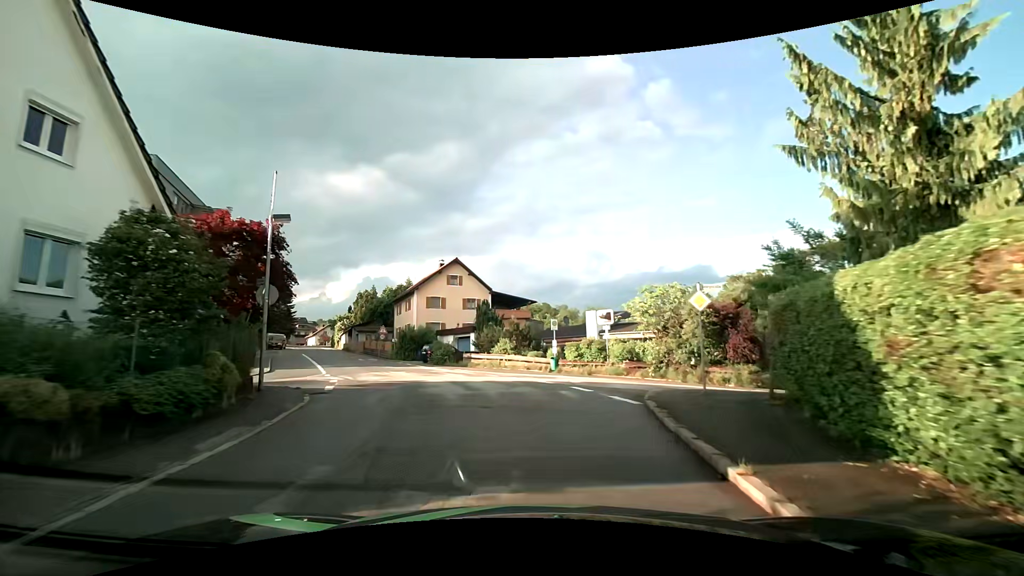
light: Day
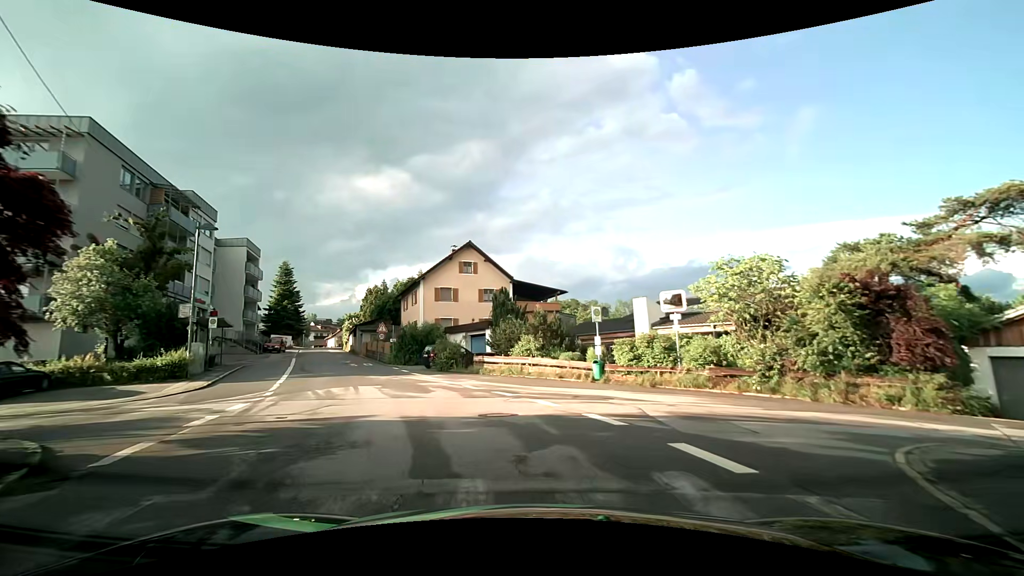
(0.0, +8.9) m; -3°
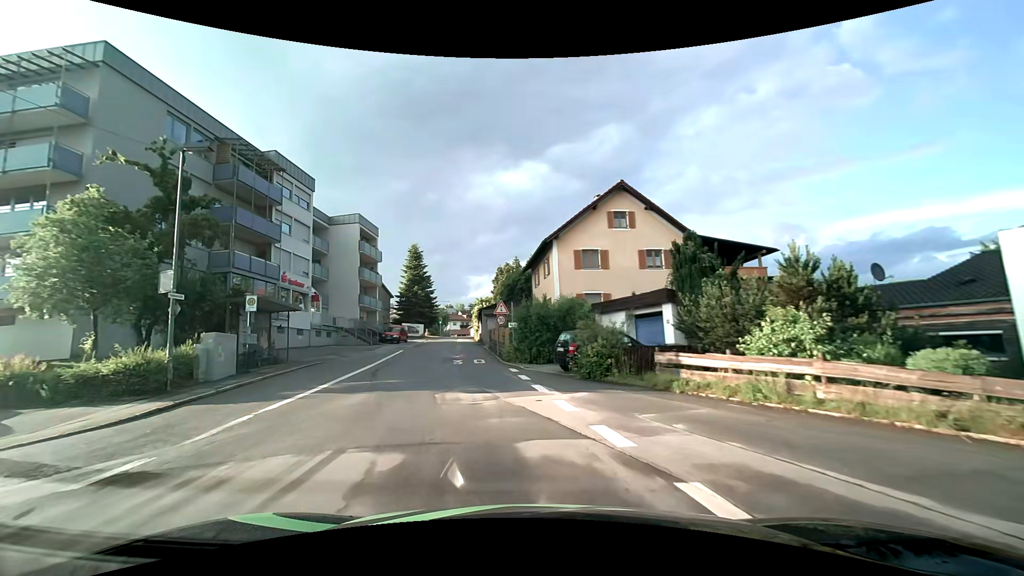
(-1.8, +13.5) m; -17°
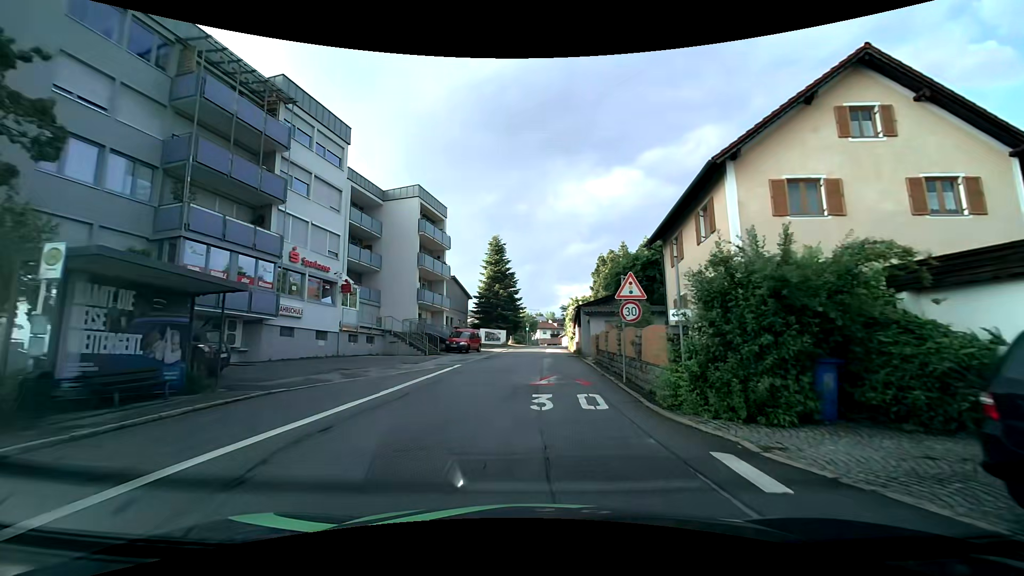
(-1.4, +13.8) m; -10°
(0, +10) (+1, +20) (+1, +30) (+2, +40) (+2, +50) (+3, +60) (+5, +70) (+6, +80) (+8, +90) (+8, +100) m
